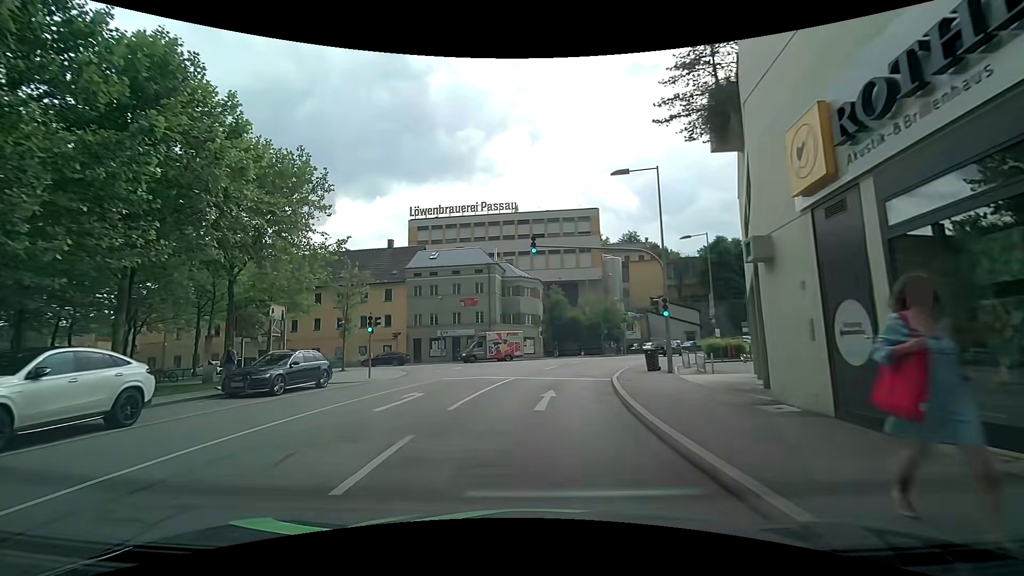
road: residential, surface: asphalt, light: Day
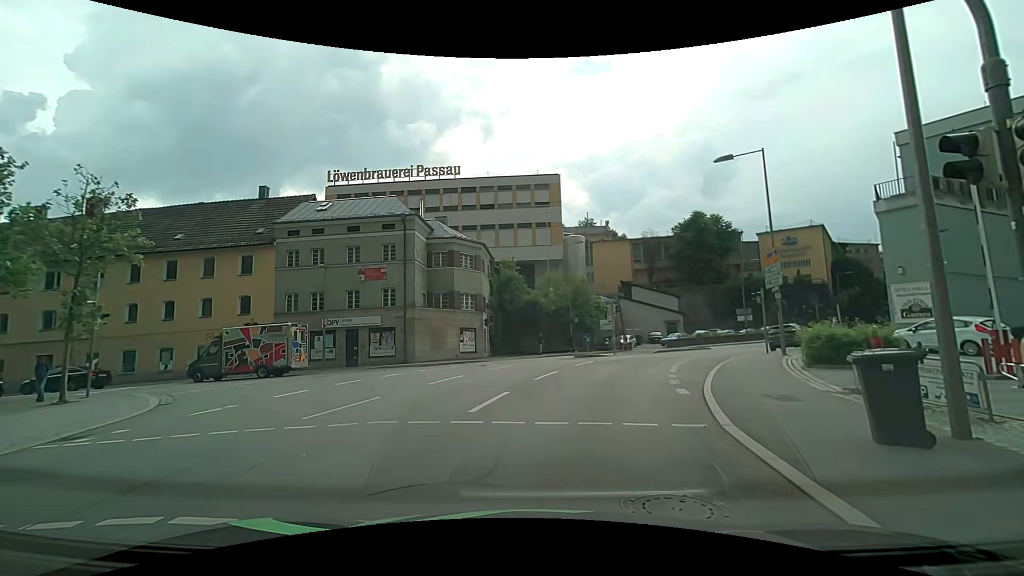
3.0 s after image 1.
(+0.8, +17.6) m; +6°
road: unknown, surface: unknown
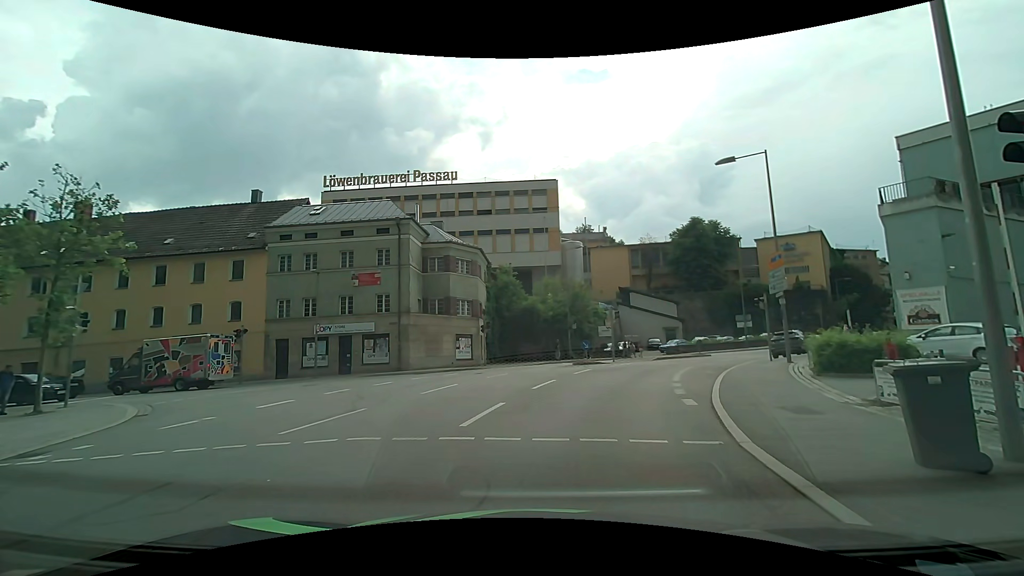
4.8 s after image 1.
(0.0, +0.7) m; +2°
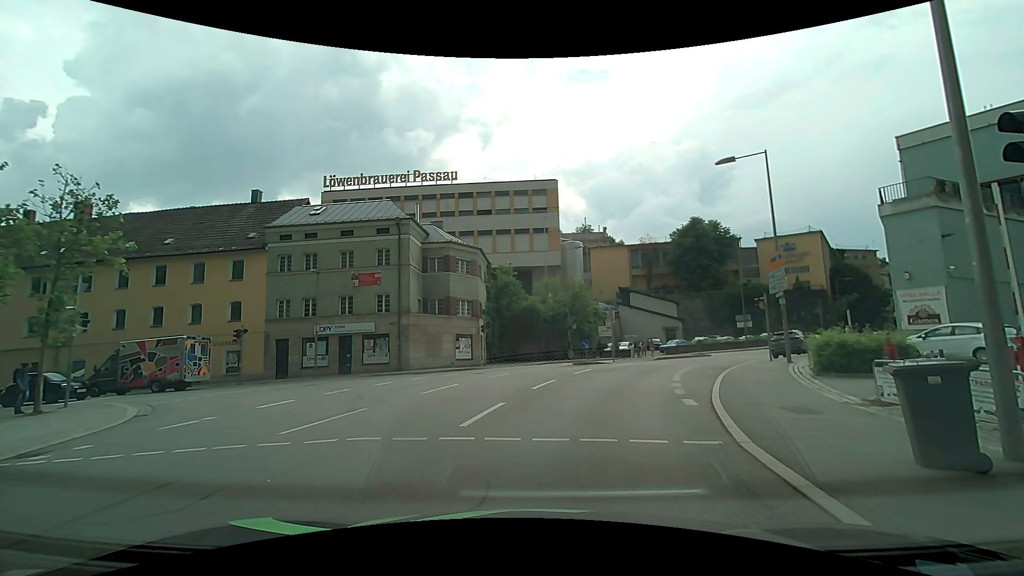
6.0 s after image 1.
(0.0, 0.0) m; 0°
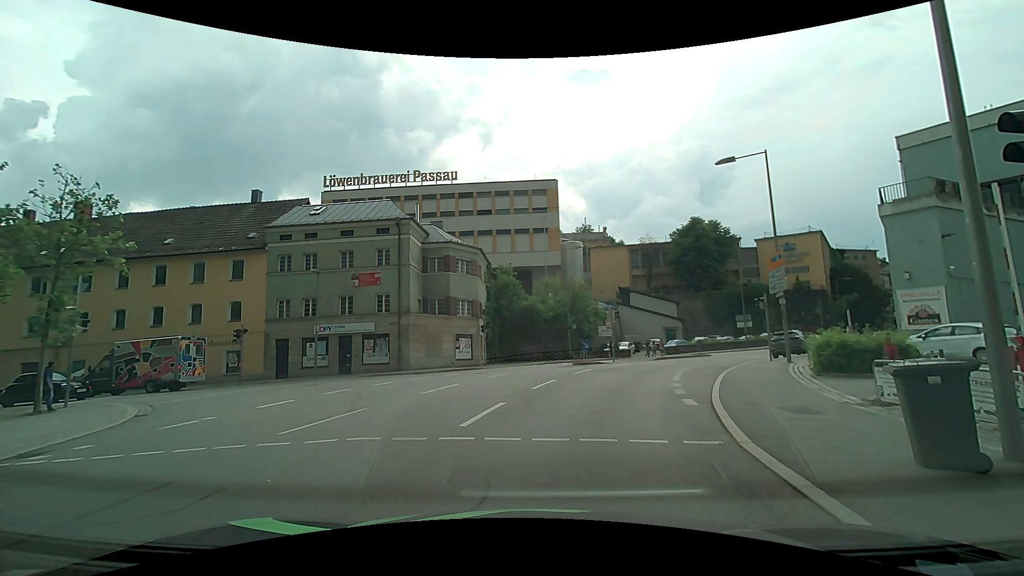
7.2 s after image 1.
(0.0, 0.0) m; 0°
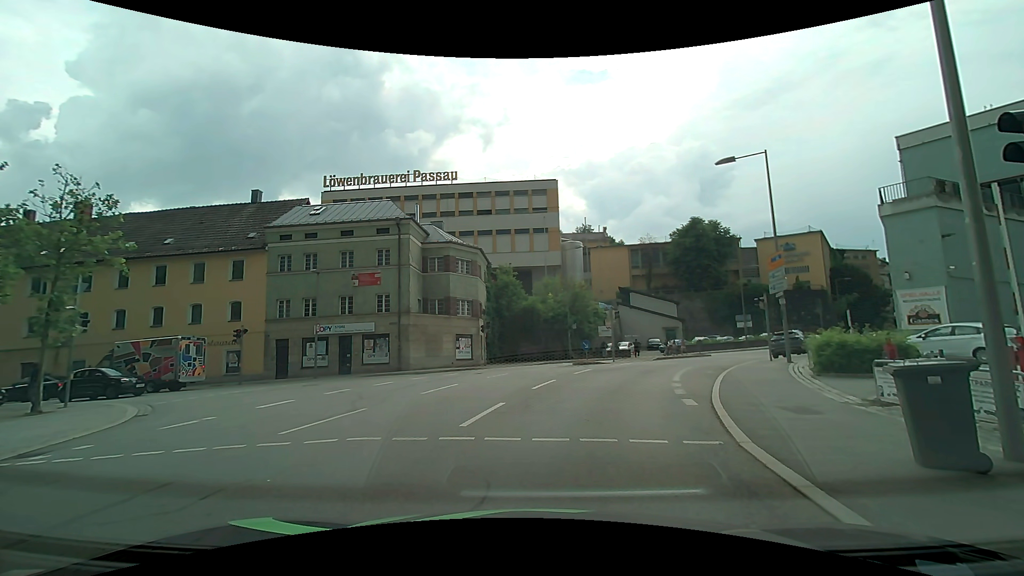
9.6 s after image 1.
(0.0, 0.0) m; 0°
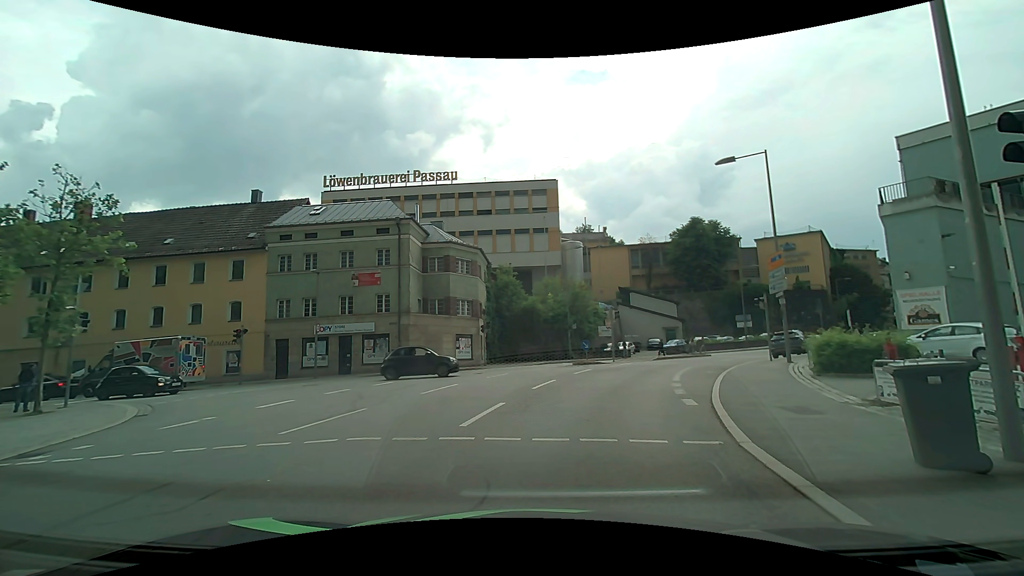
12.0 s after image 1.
(0.0, 0.0) m; 0°
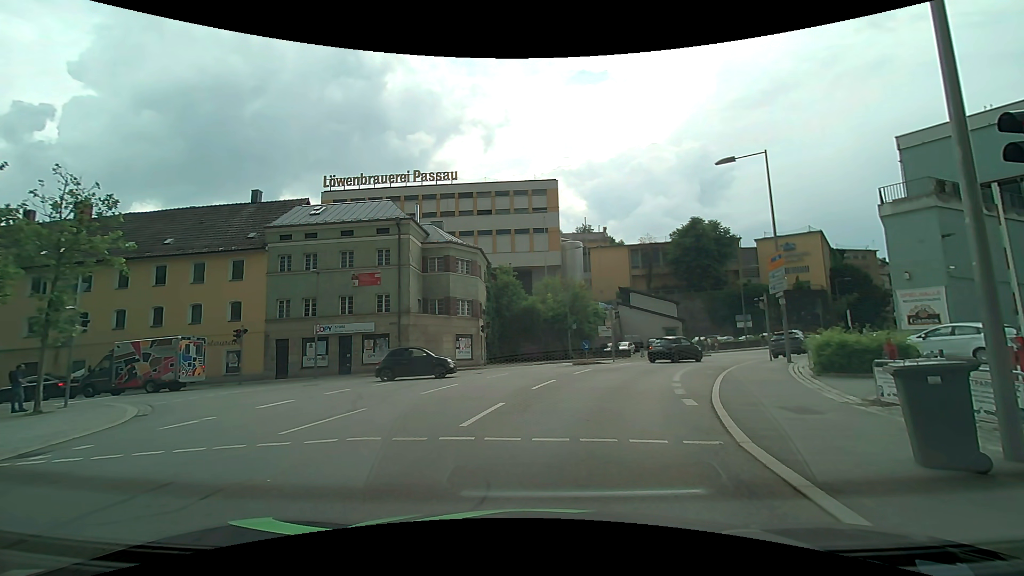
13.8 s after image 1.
(0.0, 0.0) m; 0°
(0, +10) (+2, +20) (+6, +29) (+11, +38) (+17, +46) (+24, +53) (+30, +61) (+37, +68) (+45, +75) (+52, +81) m
